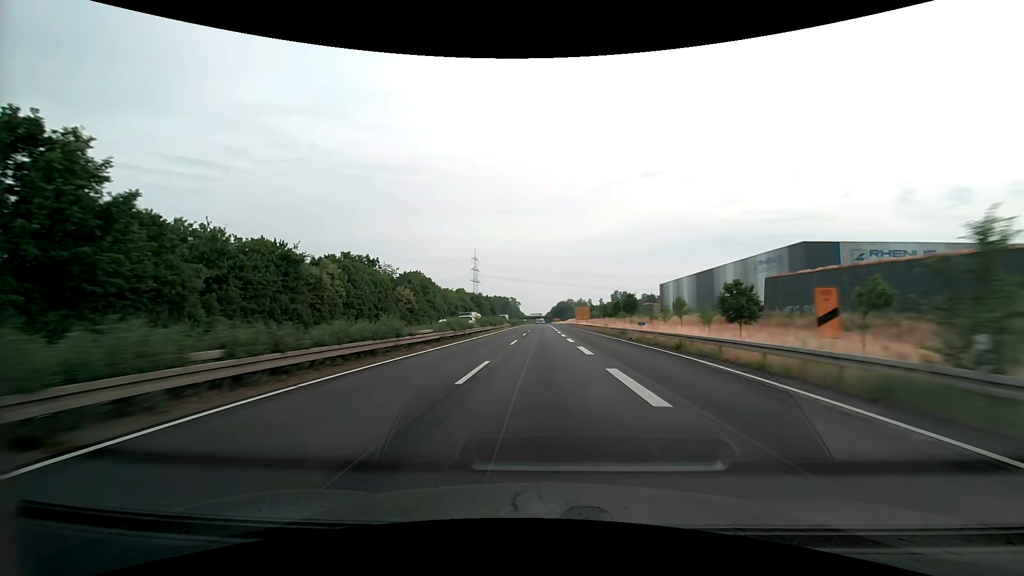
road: trunk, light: Day
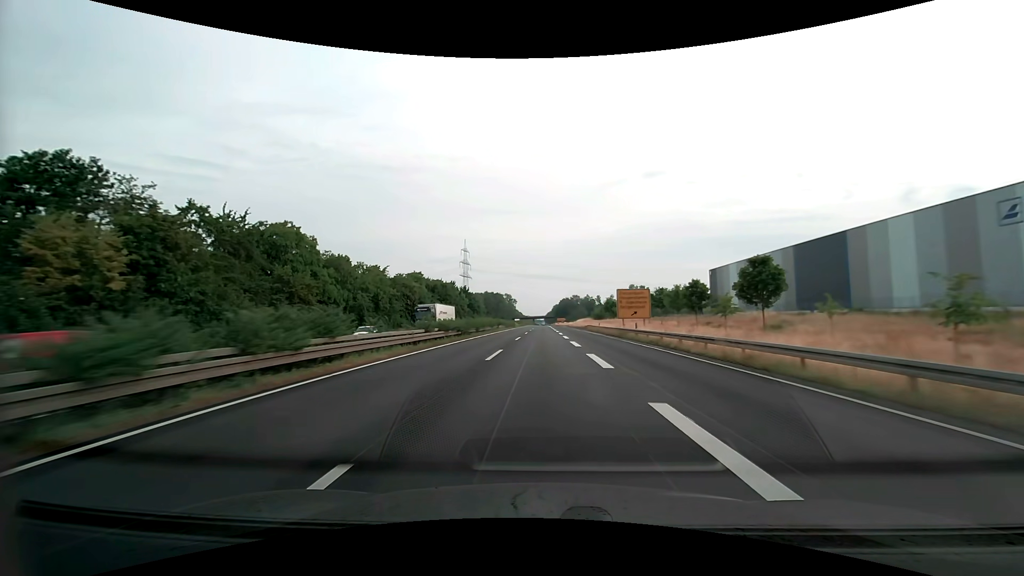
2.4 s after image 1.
(0.0, +65.8) m; 0°
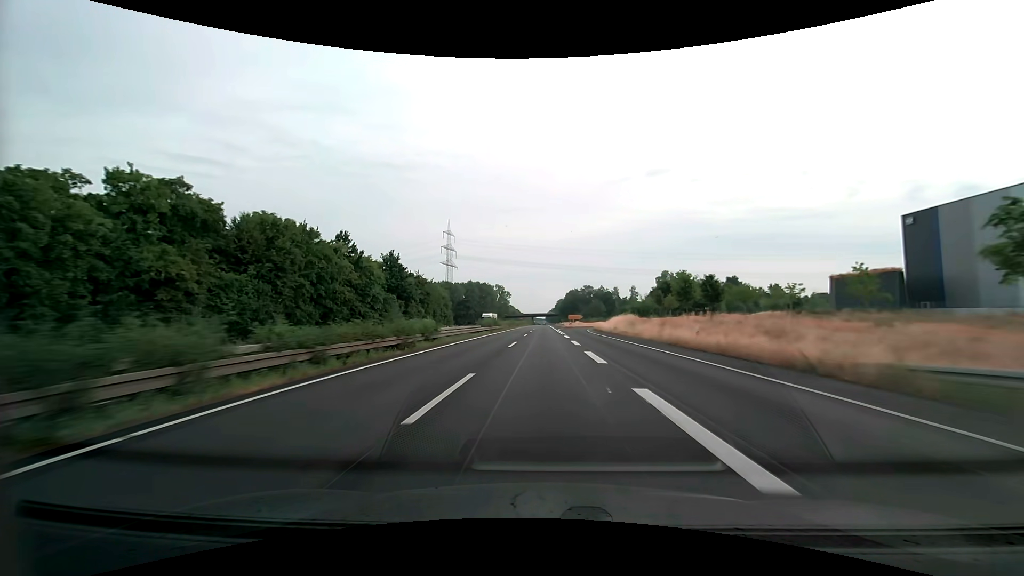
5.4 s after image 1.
(-0.1, +82.2) m; 0°
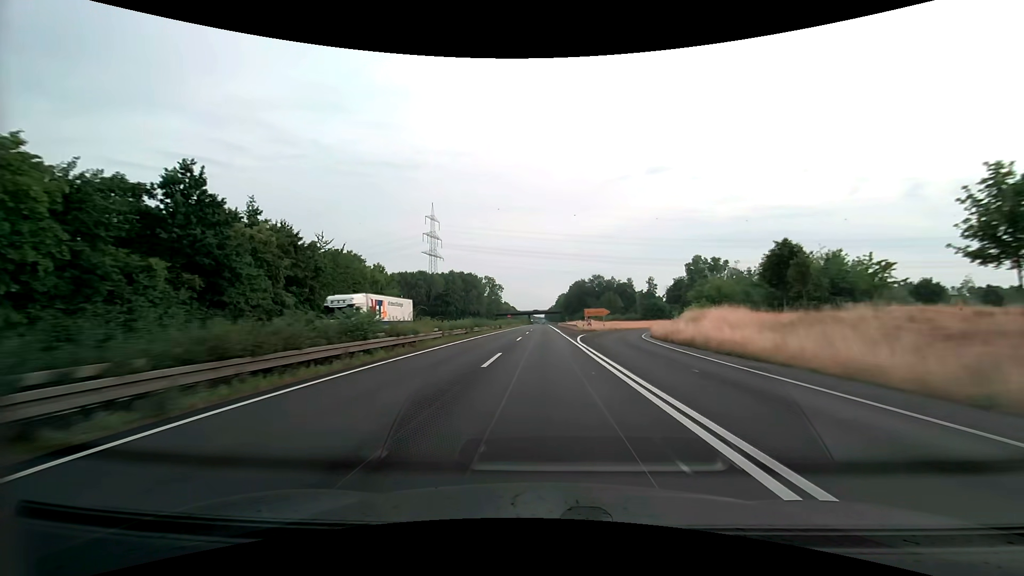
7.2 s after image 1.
(0.0, +49.3) m; 0°
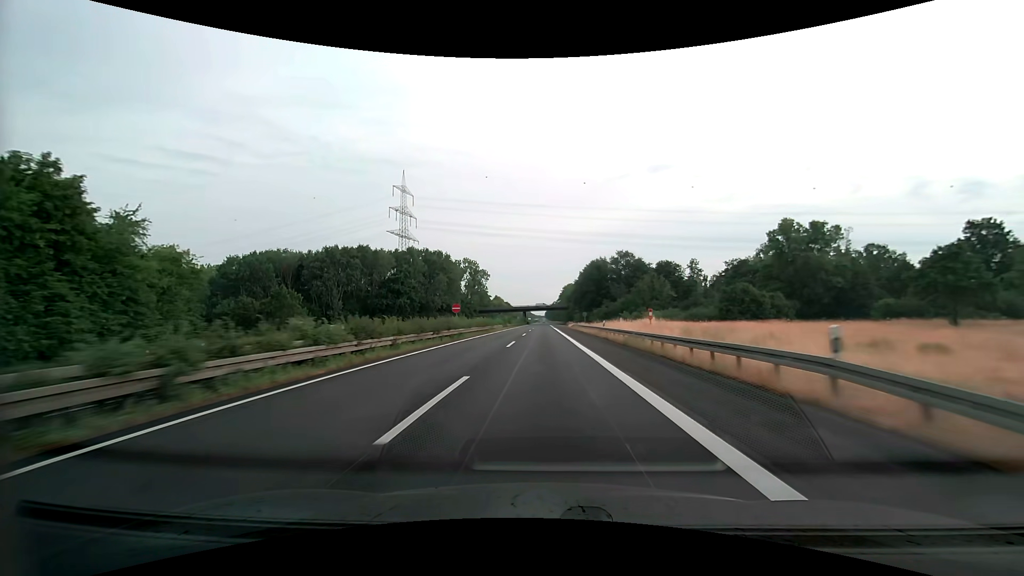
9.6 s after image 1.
(-0.1, +65.9) m; 0°
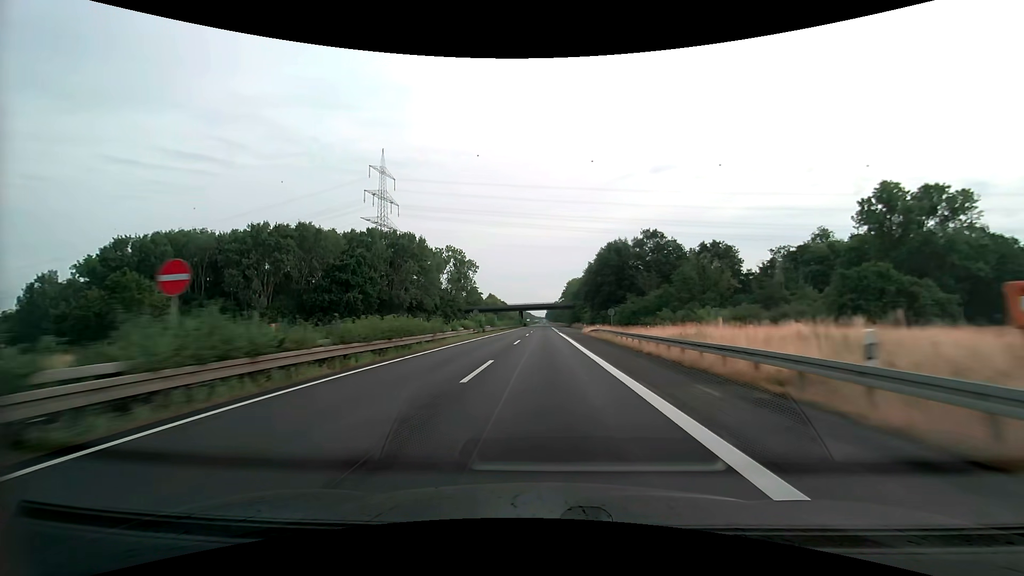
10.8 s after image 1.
(0.0, +33.0) m; 0°
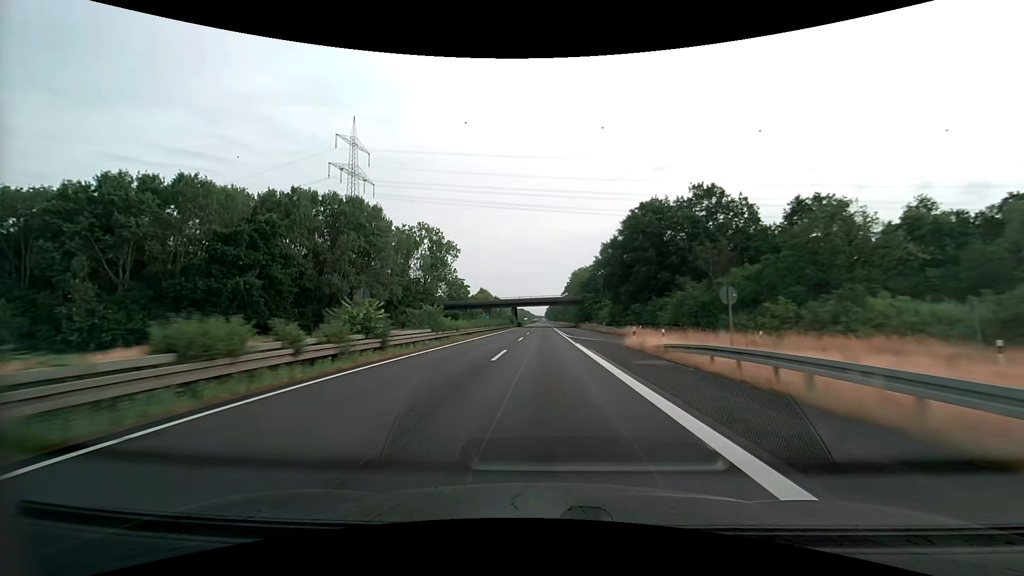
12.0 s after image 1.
(0.0, +33.0) m; 0°
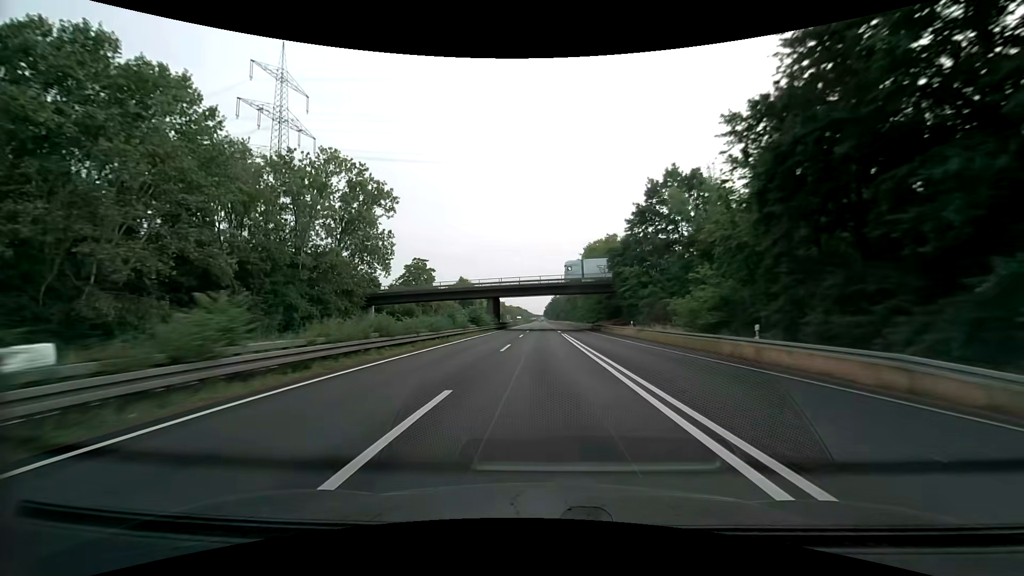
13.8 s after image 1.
(+0.1, +49.5) m; 0°
(0, +10) (0, +20) (0, +30) (0, +40) (0, +50) (0, +60) (0, +70) (0, +80) (0, +90) (0, +100) m
